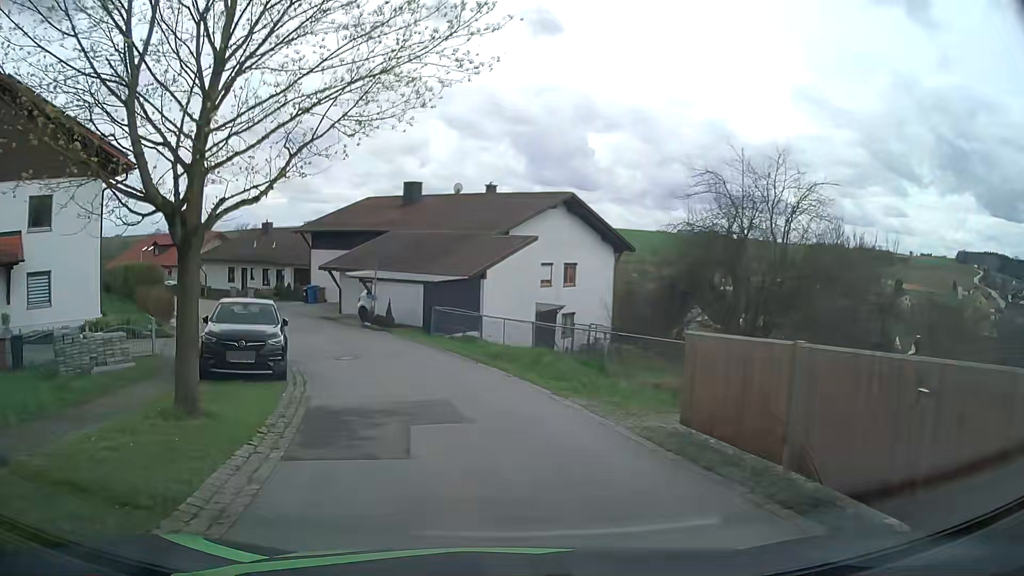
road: residential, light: Day
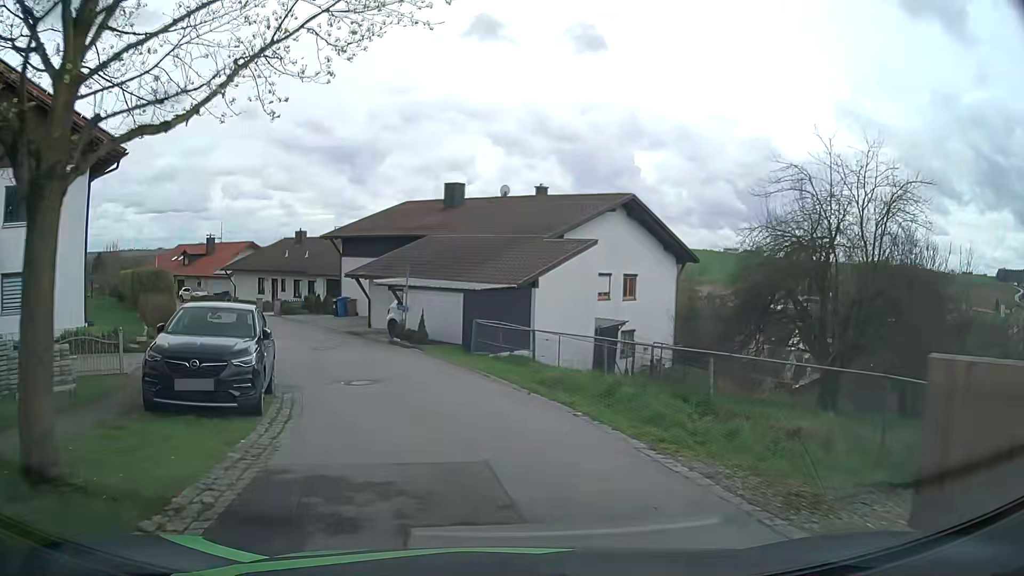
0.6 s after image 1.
(-0.1, +4.1) m; -3°
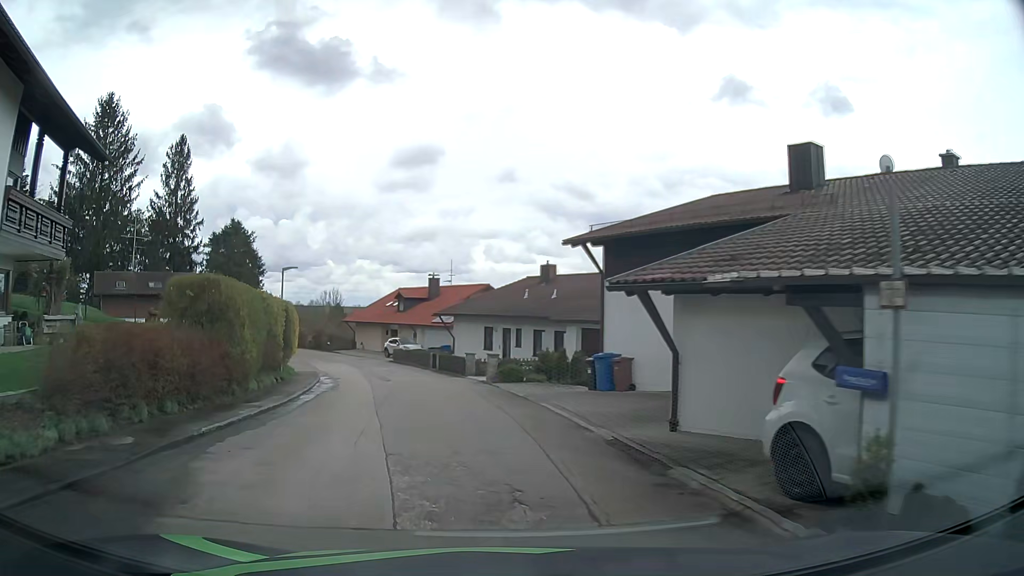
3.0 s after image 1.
(-3.4, +17.5) m; -20°
